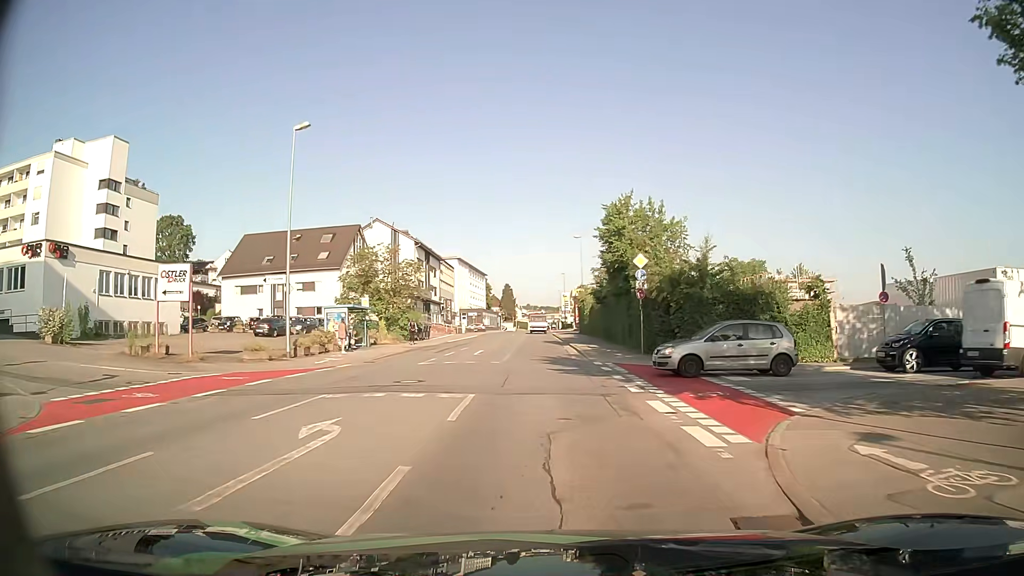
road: tertiary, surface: asphalt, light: Day
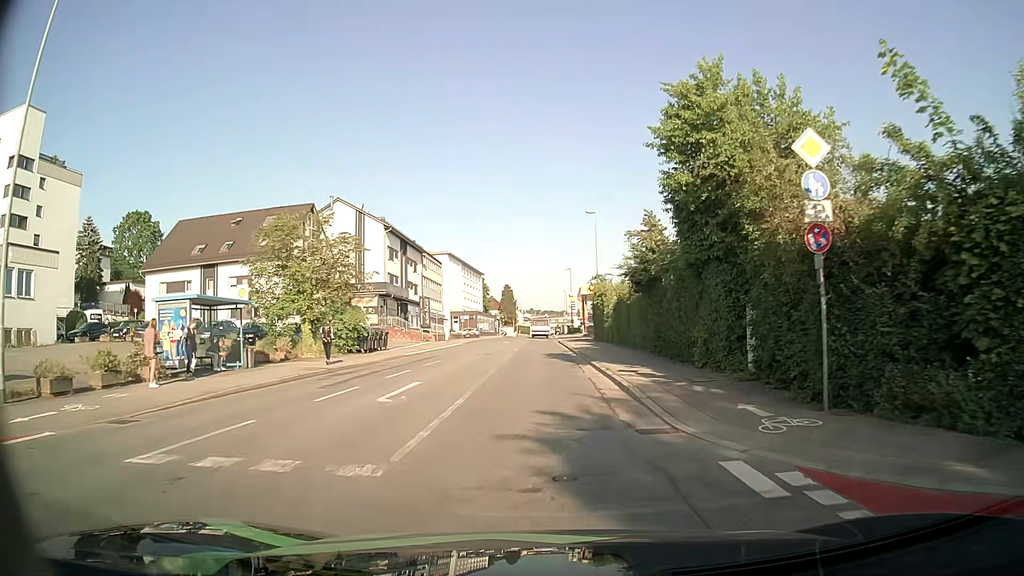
(-0.1, +17.8) m; -1°
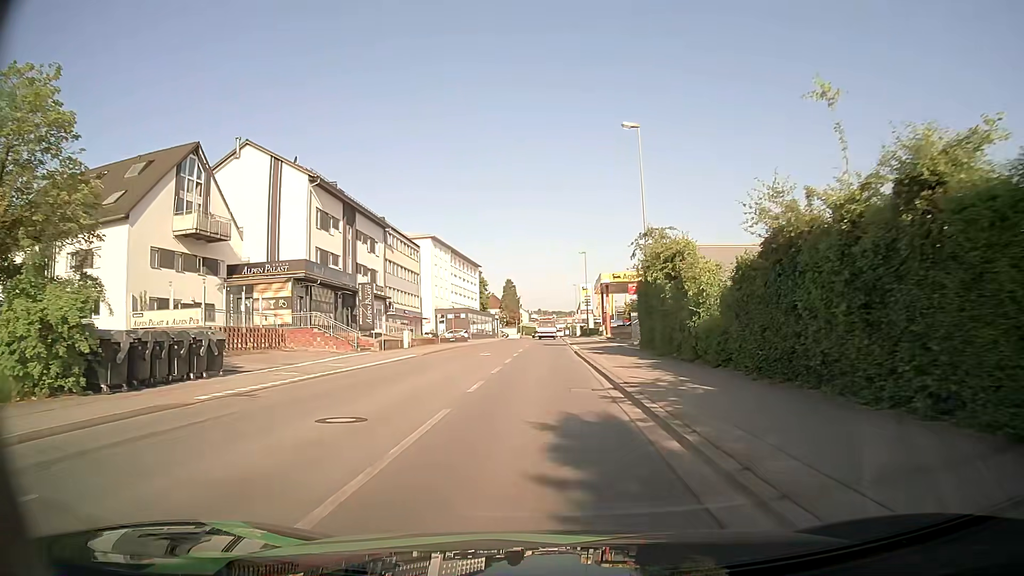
(0.0, +24.0) m; -1°
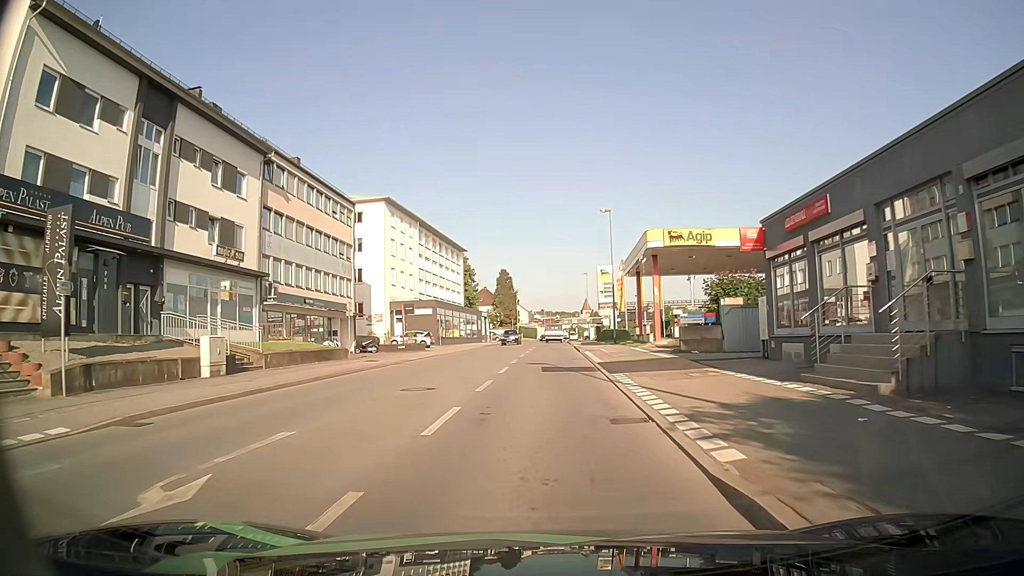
(0.0, +29.7) m; 0°
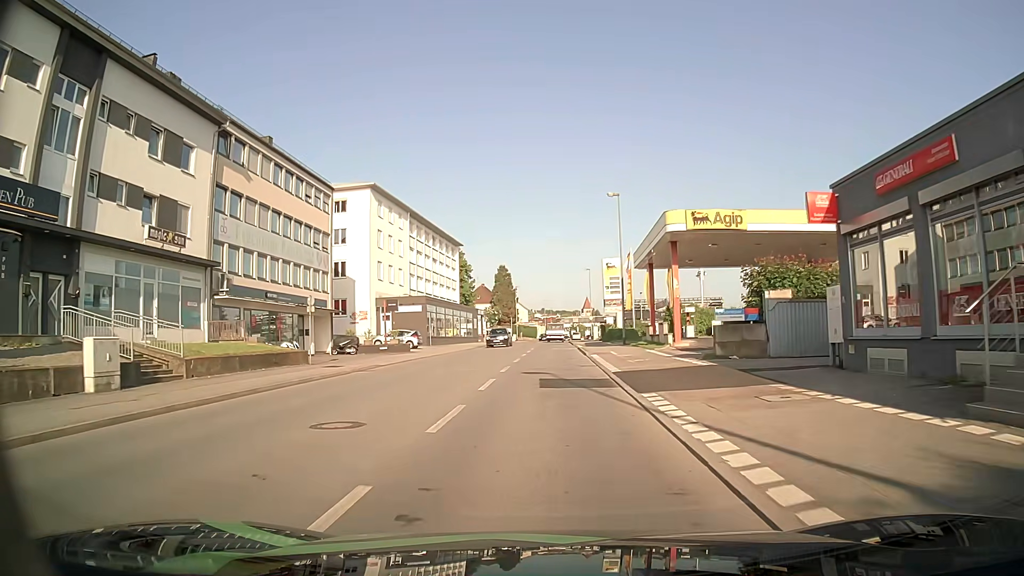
(0.0, +5.9) m; 0°
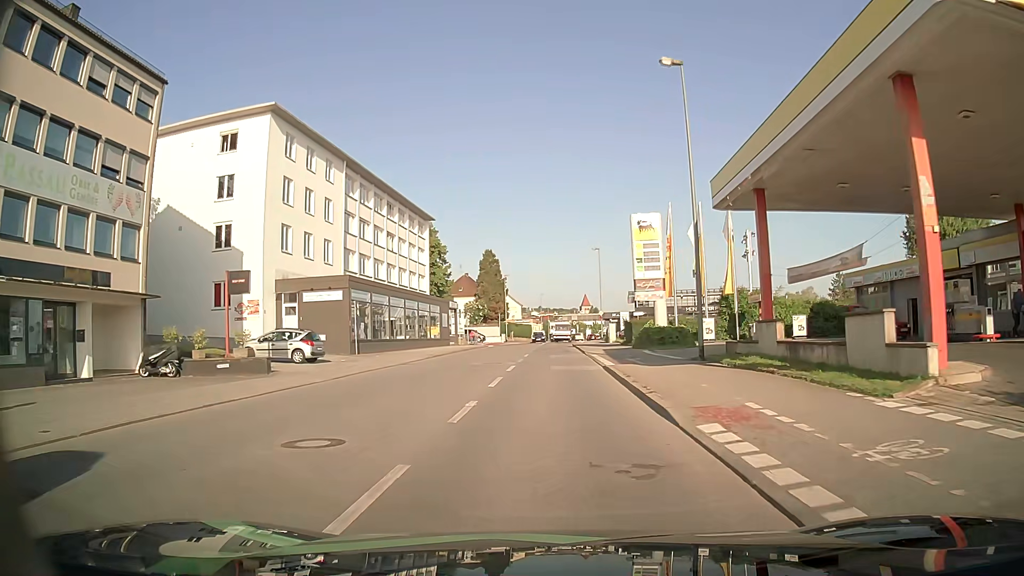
(0.0, +23.5) m; 0°
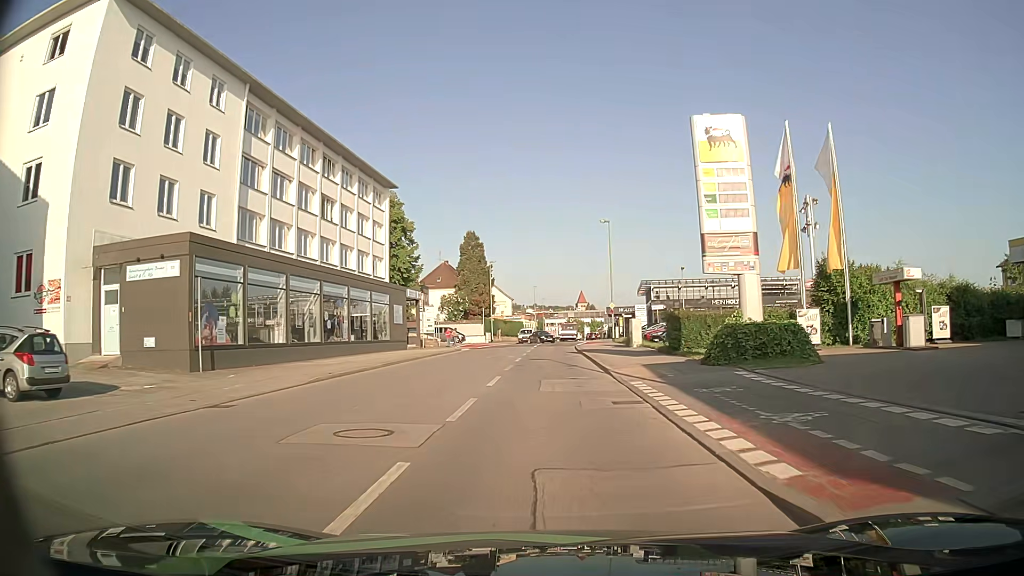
(0.0, +18.0) m; 0°
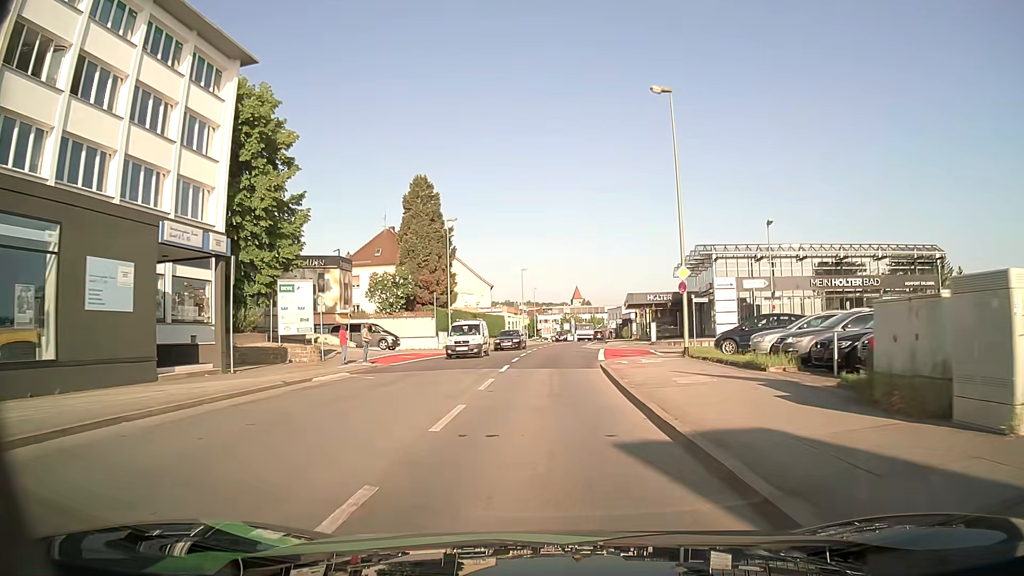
(+0.1, +31.6) m; 0°
(0, +10) (0, +20) (0, +30) (+1, +40) (+1, +50) (+2, +60) (+3, +70) (+4, +80) (+4, +90) (+5, +100) m
